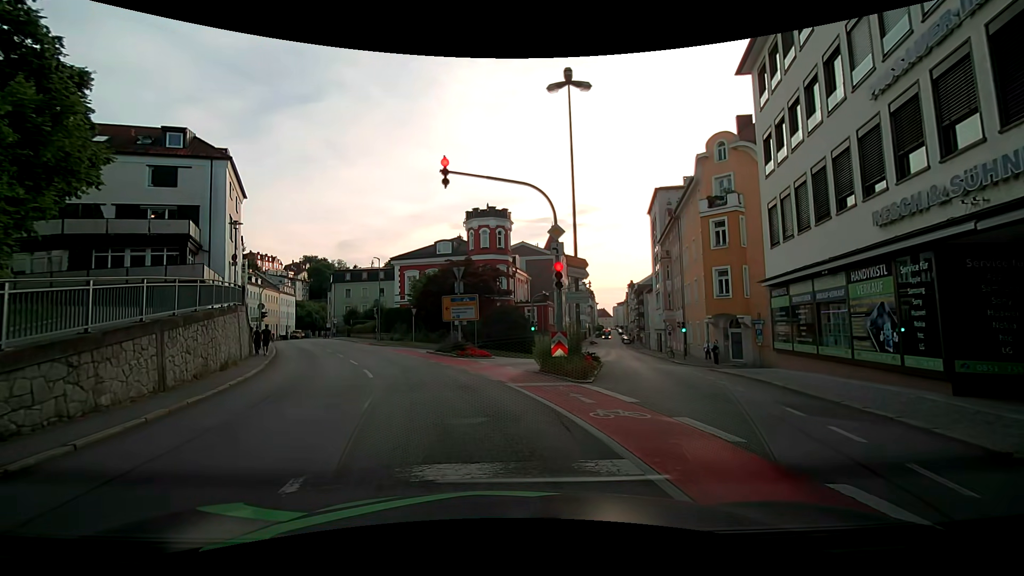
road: tertiary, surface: asphalt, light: Day
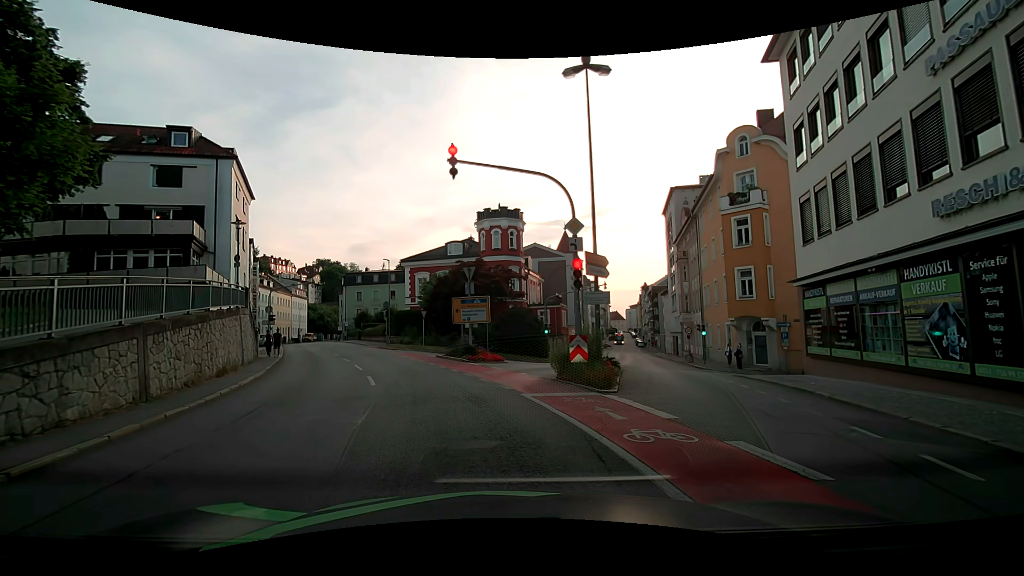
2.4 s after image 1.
(0.0, +1.2) m; 0°
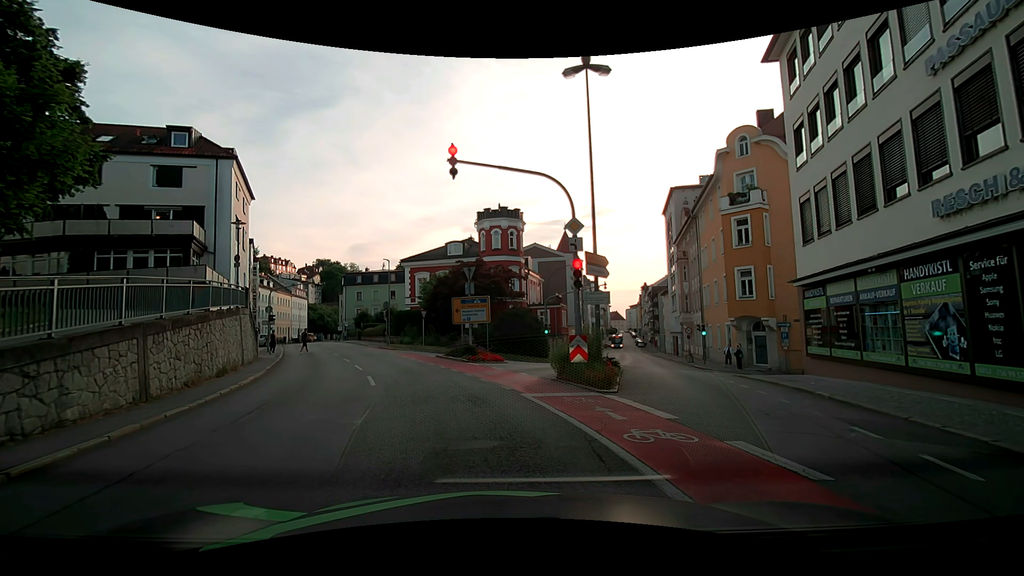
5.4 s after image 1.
(0.0, 0.0) m; 0°
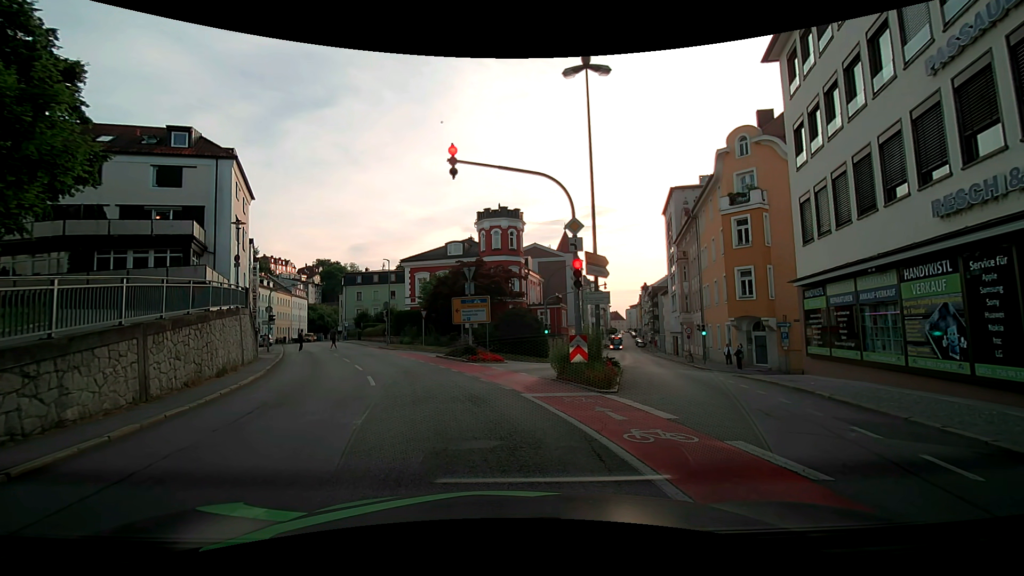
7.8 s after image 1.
(0.0, 0.0) m; 0°
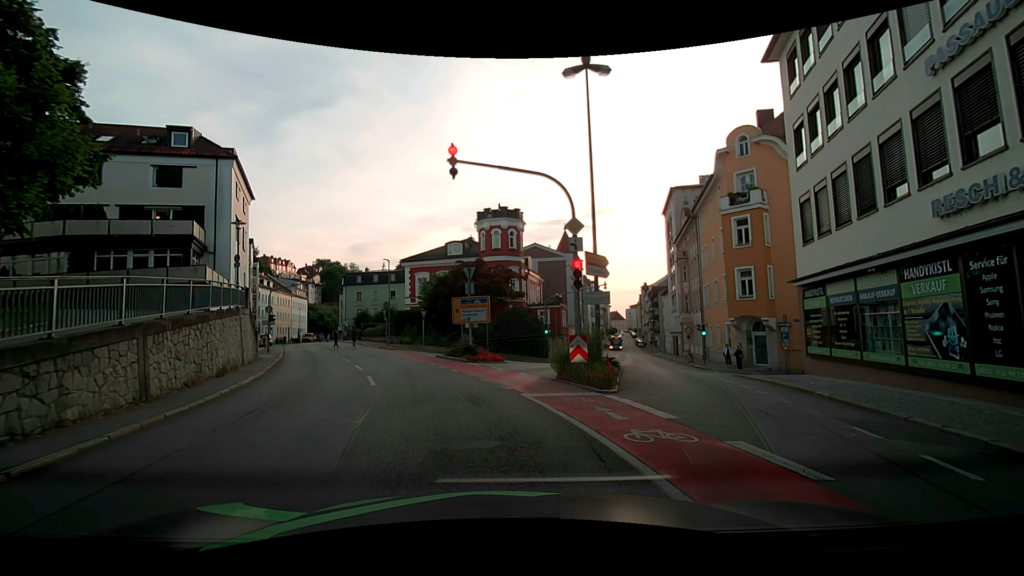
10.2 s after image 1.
(0.0, 0.0) m; 0°
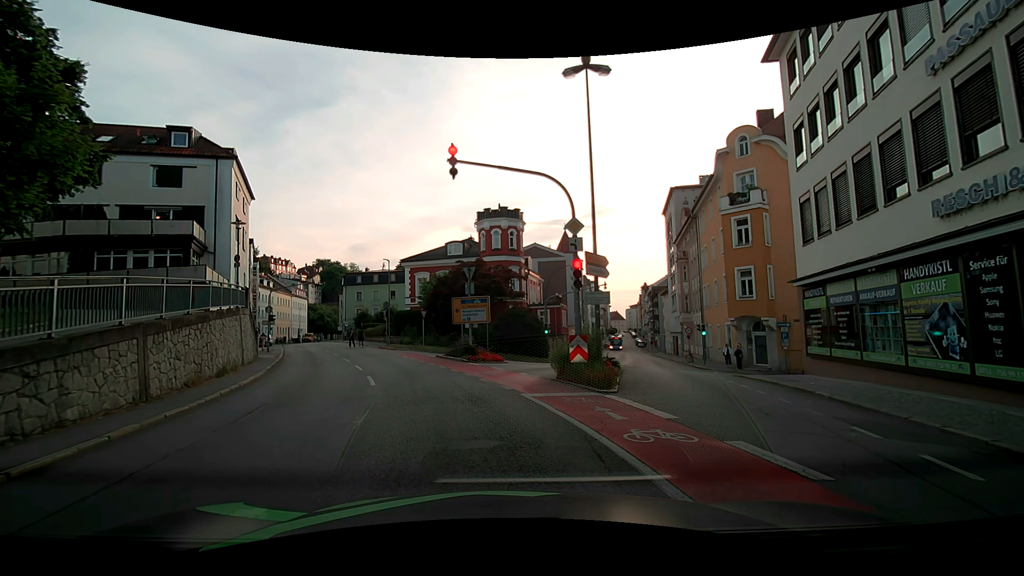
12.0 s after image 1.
(0.0, 0.0) m; 0°
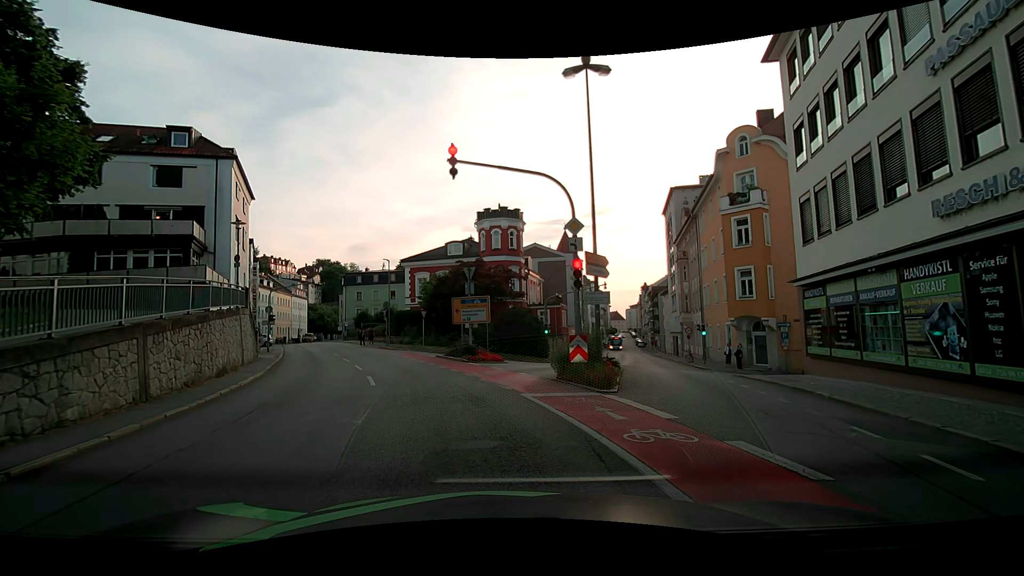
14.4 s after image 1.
(0.0, 0.0) m; 0°
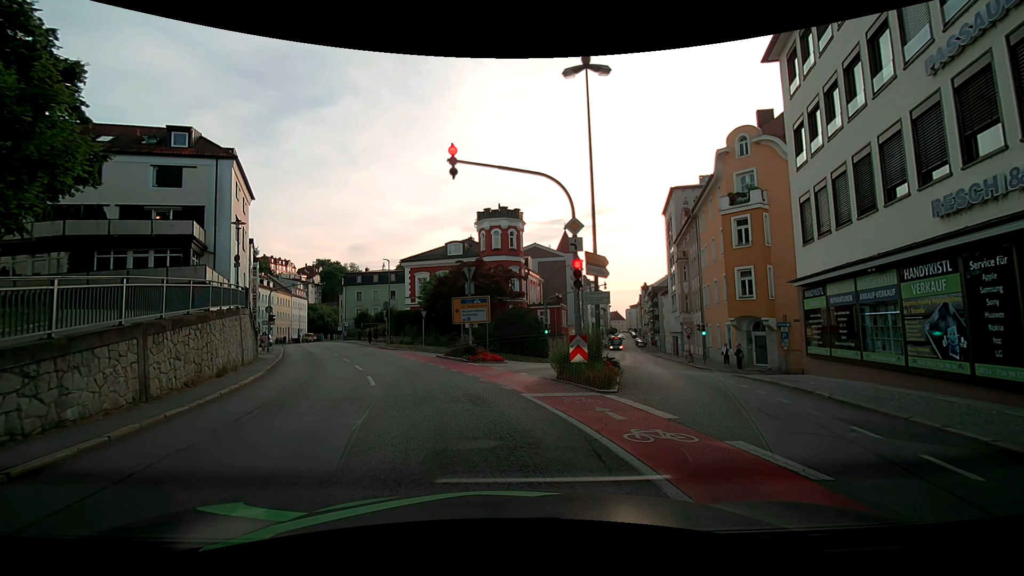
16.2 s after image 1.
(0.0, 0.0) m; 0°
